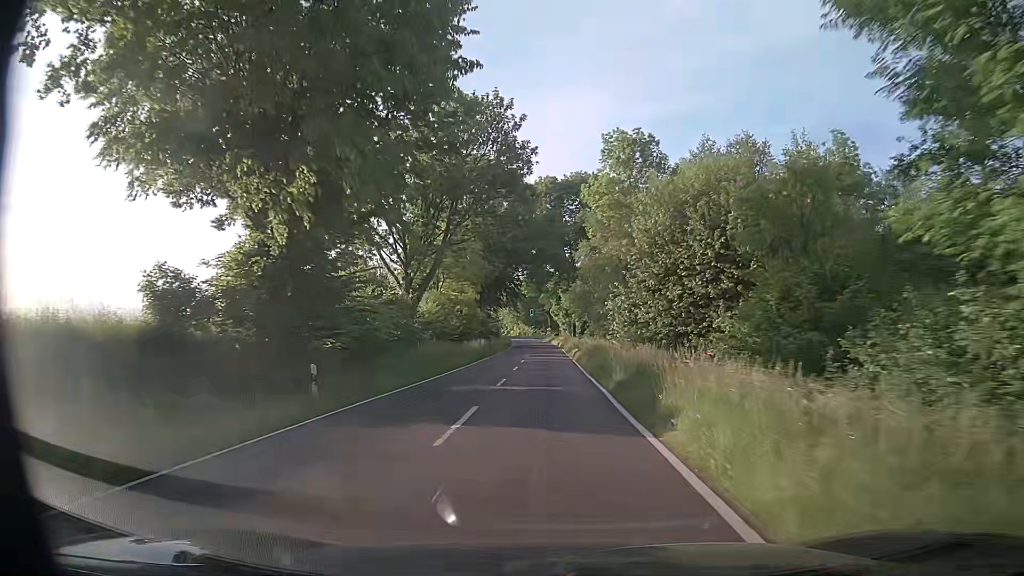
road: tertiary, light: Day
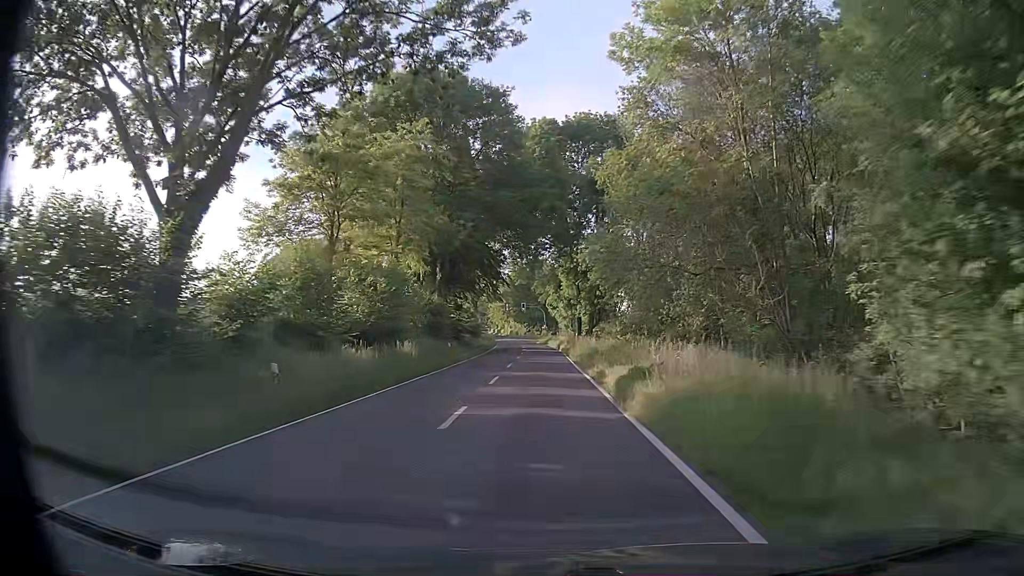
(-0.3, +27.0) m; -1°
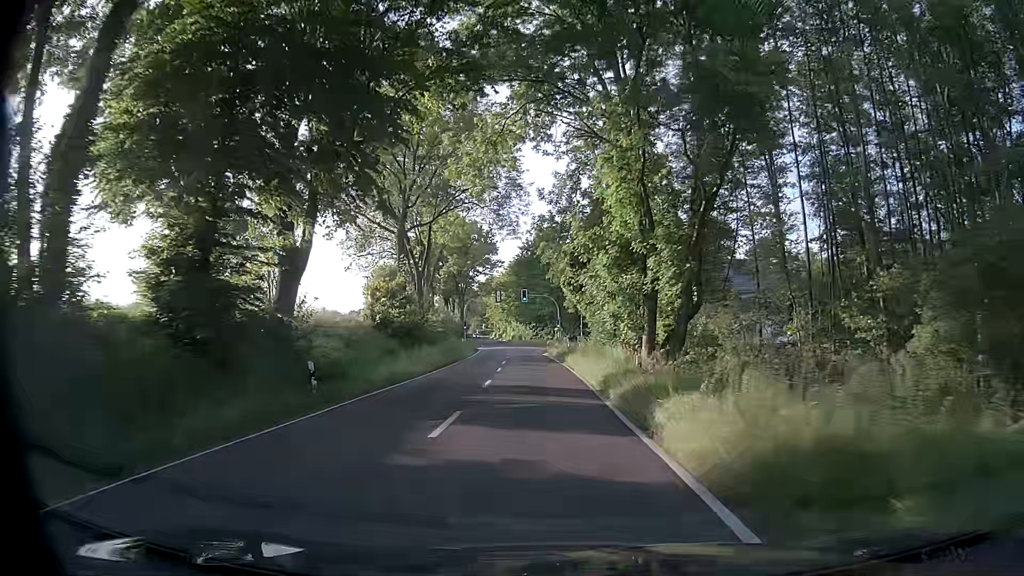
(+0.7, +45.3) m; 0°
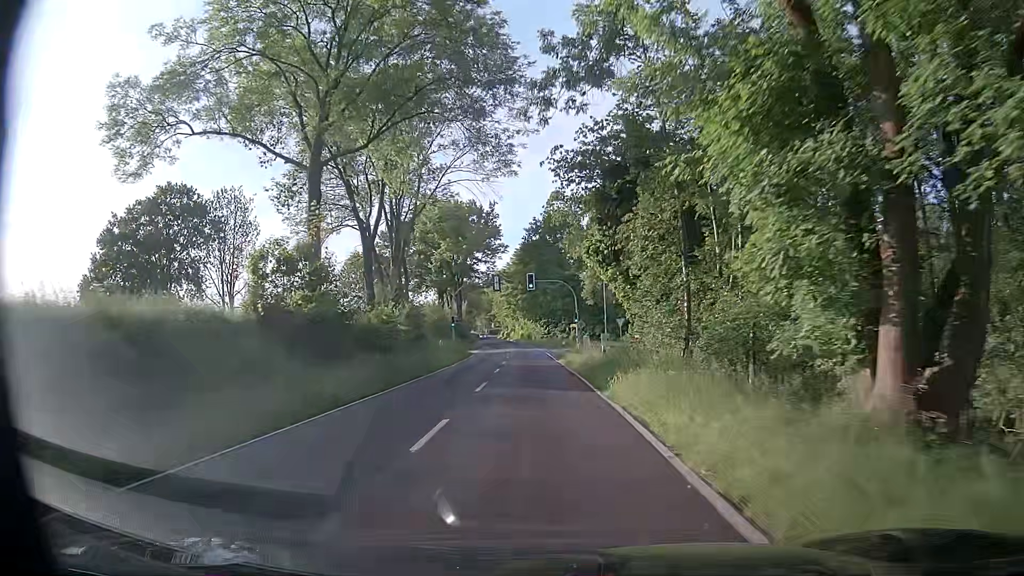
(0.0, +18.6) m; -1°
(0, +10) (0, +20) (0, +30) (-1, +40) (-1, +50) (-1, +60) (-2, +70) (-3, +80) (-4, +90) (-5, +100) m
